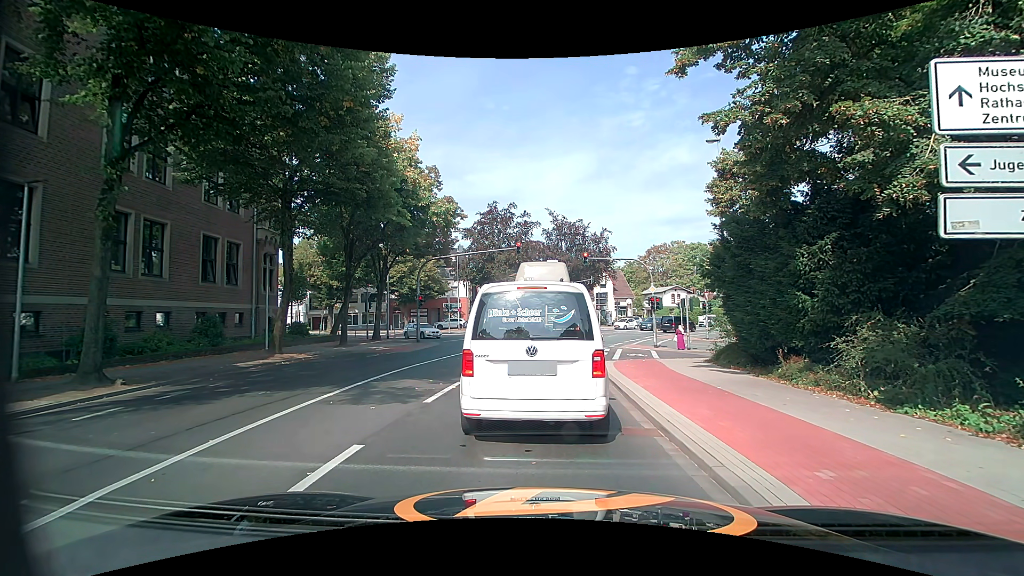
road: secondary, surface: asphalt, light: Day
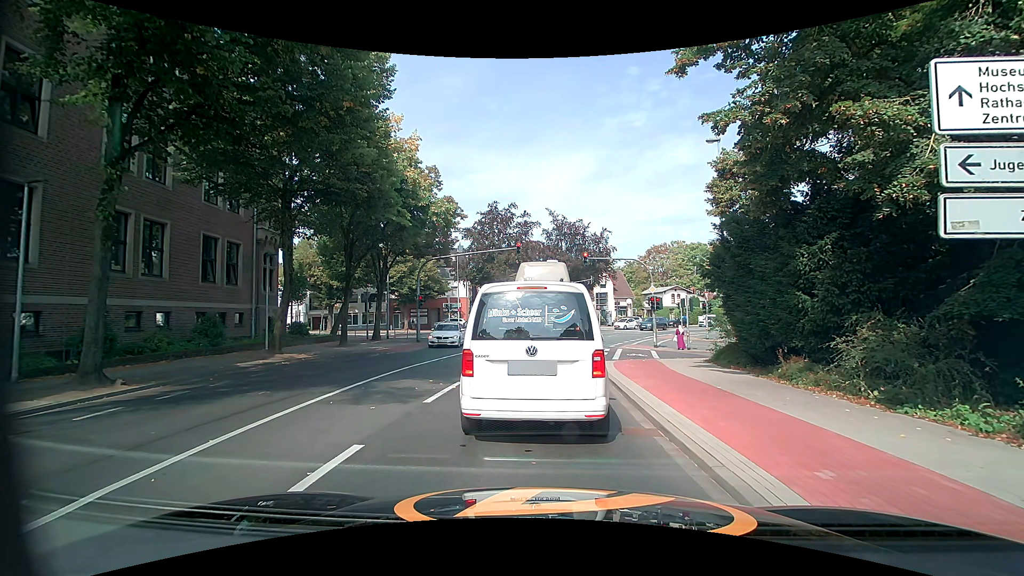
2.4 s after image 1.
(0.0, 0.0) m; 0°
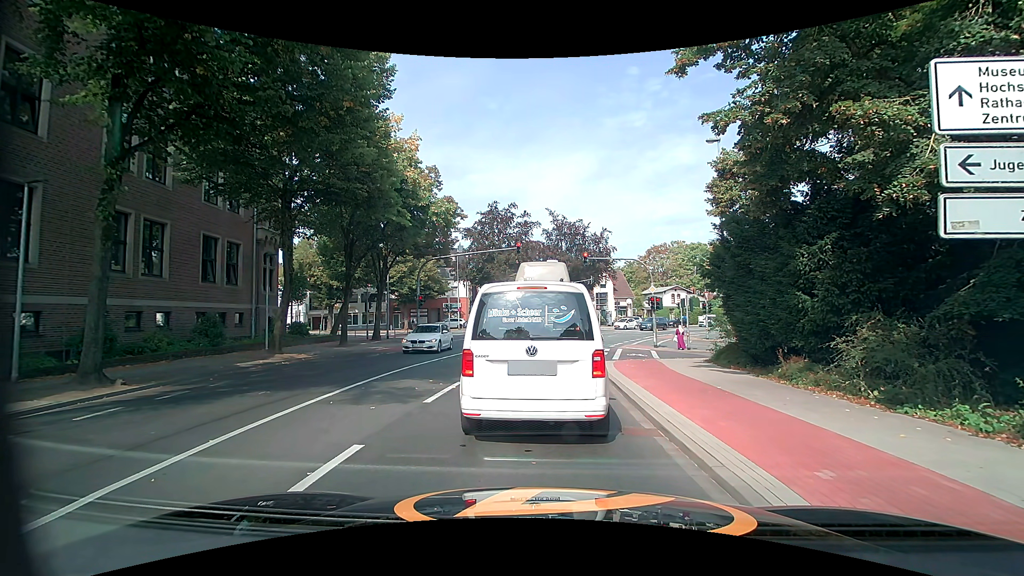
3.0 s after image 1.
(0.0, 0.0) m; 0°
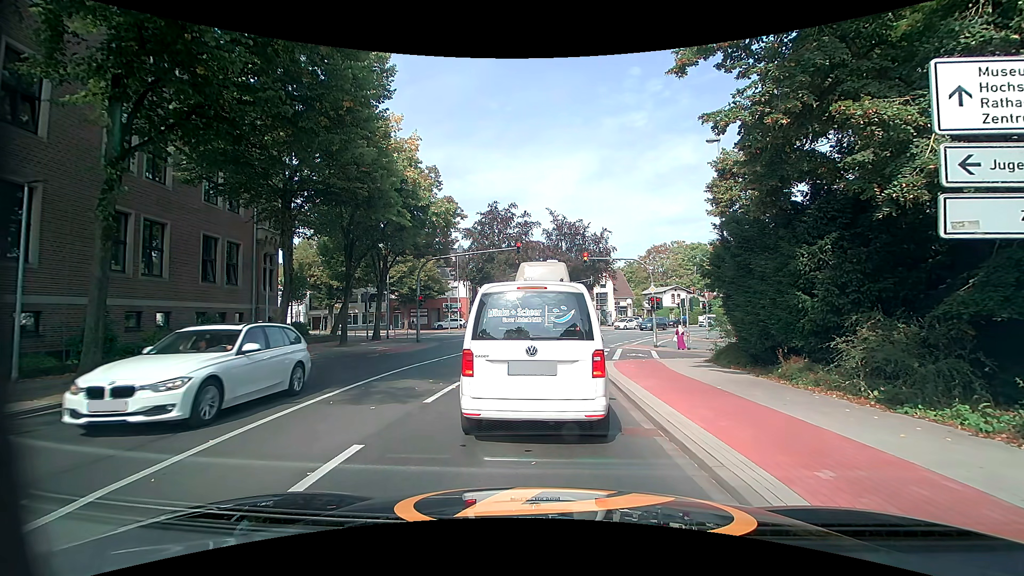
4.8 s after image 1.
(0.0, 0.0) m; 0°
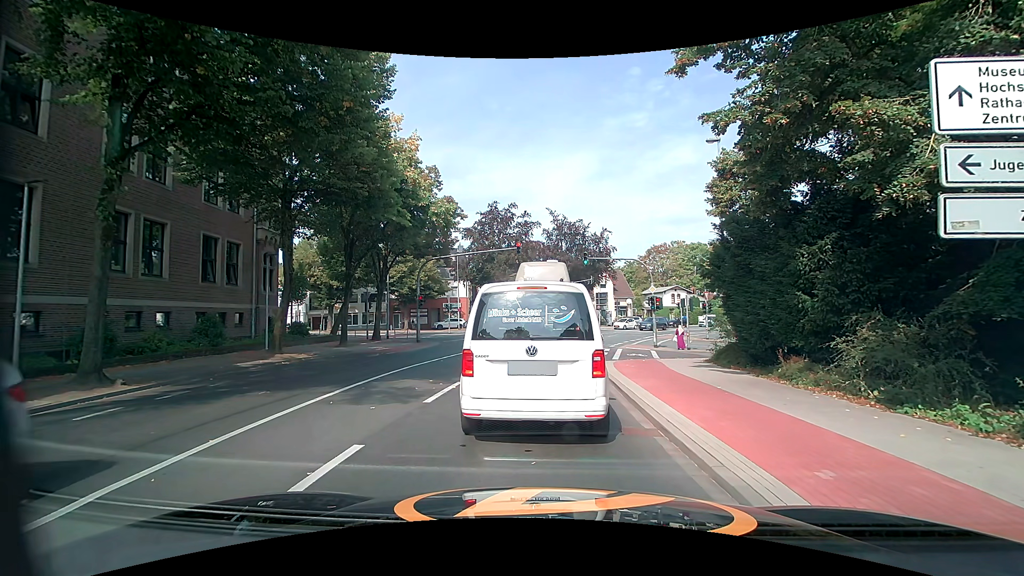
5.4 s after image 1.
(0.0, 0.0) m; 0°
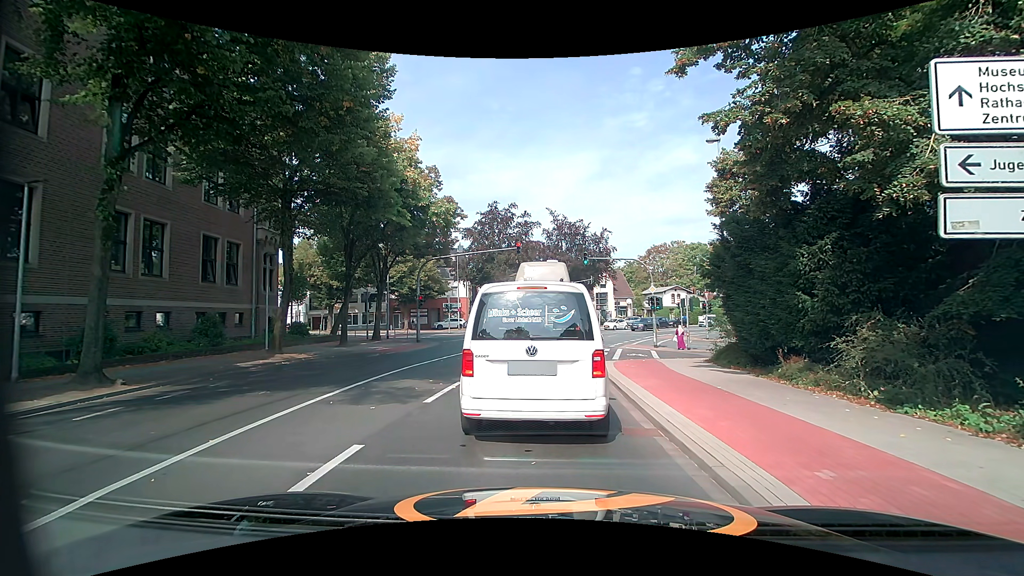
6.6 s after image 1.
(0.0, 0.0) m; 0°
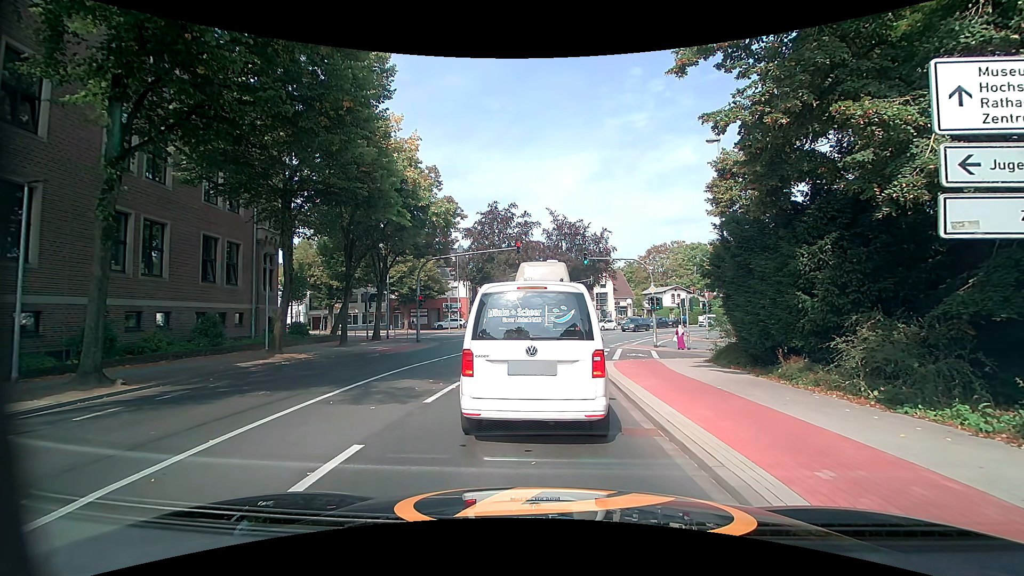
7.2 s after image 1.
(0.0, 0.0) m; 0°
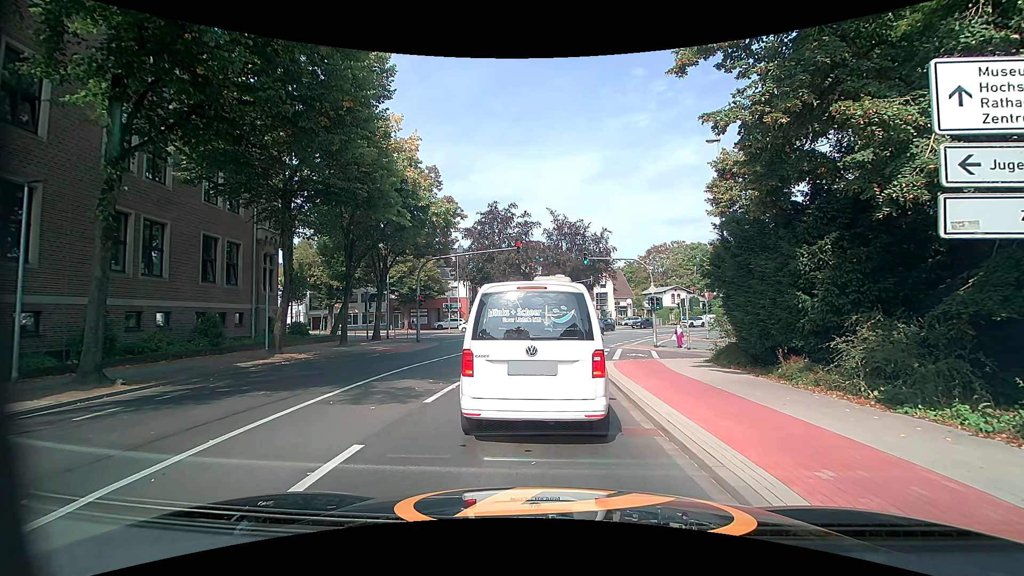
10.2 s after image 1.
(0.0, 0.0) m; 0°
(0, +10) (0, +20) (0, +30) (+2, +40) (+5, +49) (+10, +58) (+15, +66) (+23, +73) (+31, +78) (+40, +83) m
